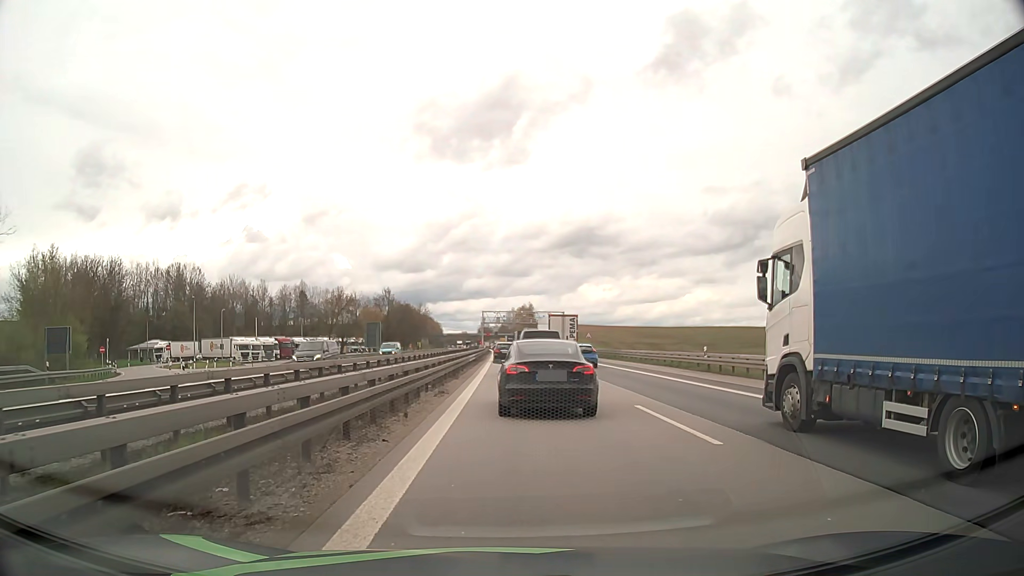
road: motorway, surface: asphalt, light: Day
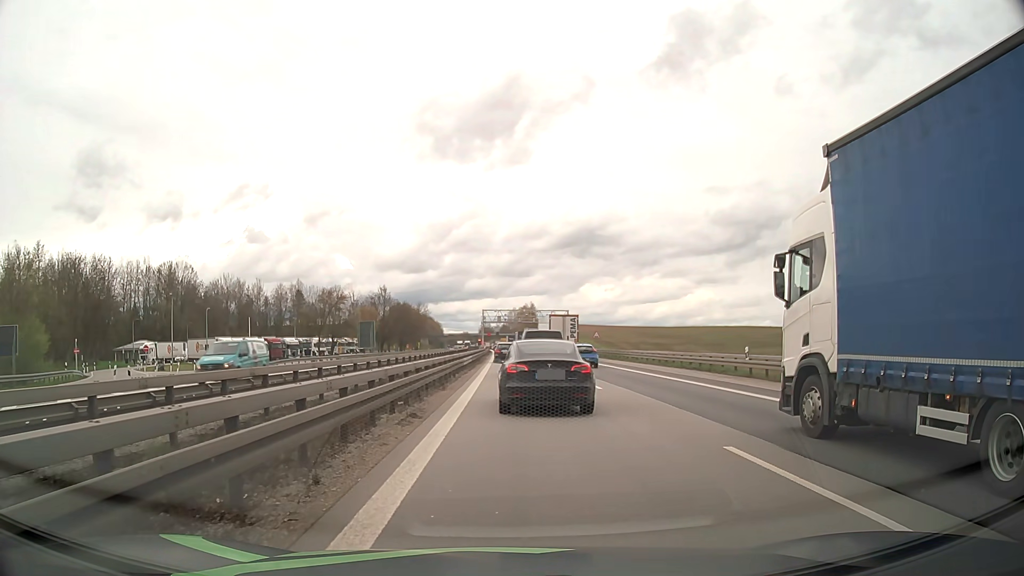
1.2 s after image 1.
(+0.1, +6.3) m; +1°
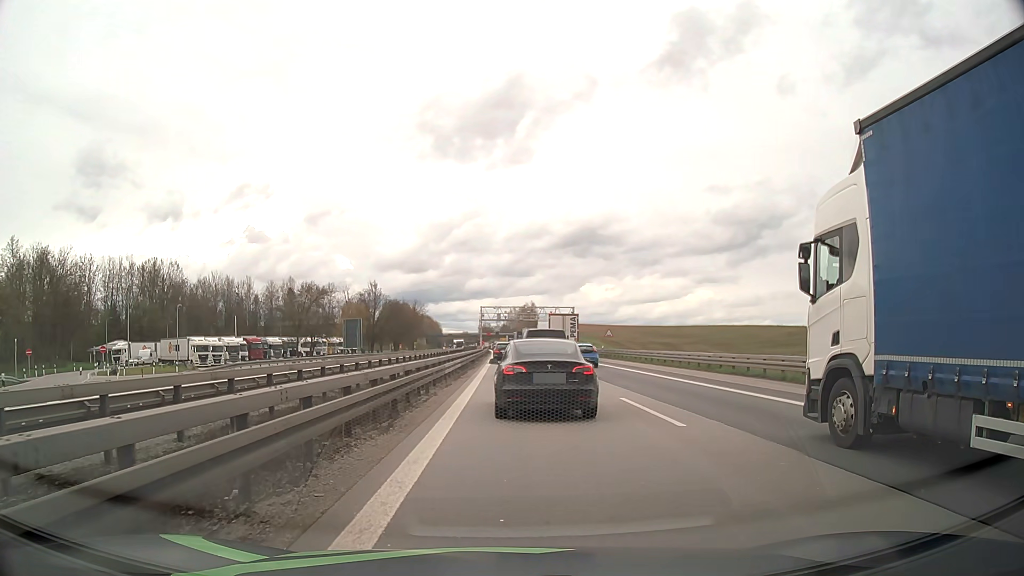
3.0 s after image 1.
(0.0, +9.9) m; 0°
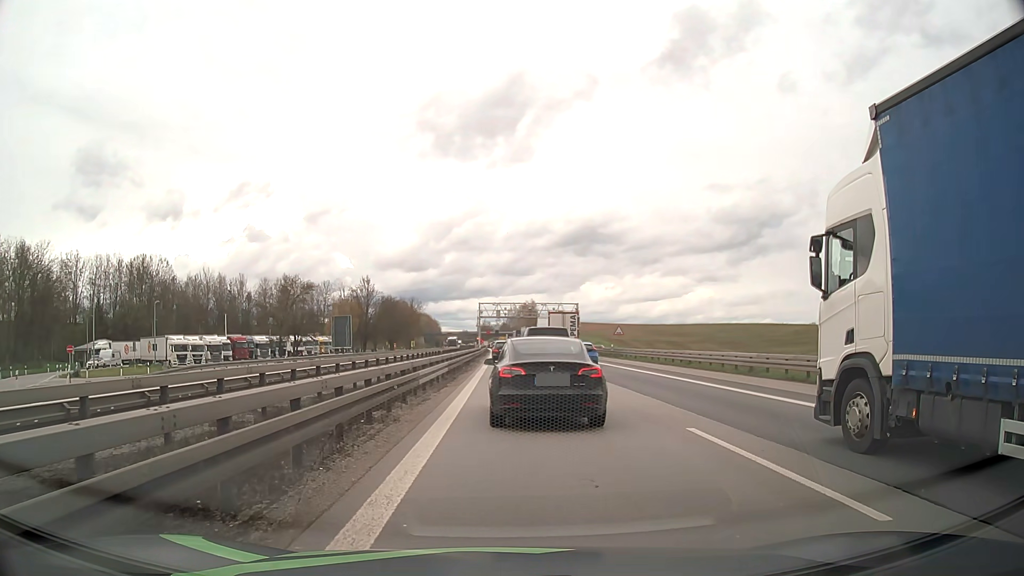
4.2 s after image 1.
(0.0, +6.4) m; 0°
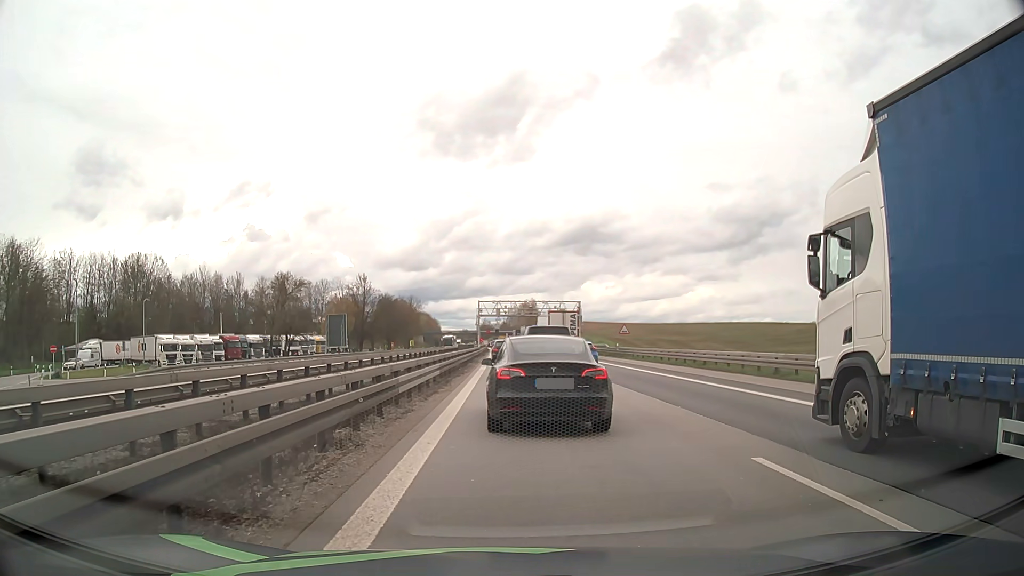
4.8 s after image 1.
(0.0, +2.9) m; 0°
